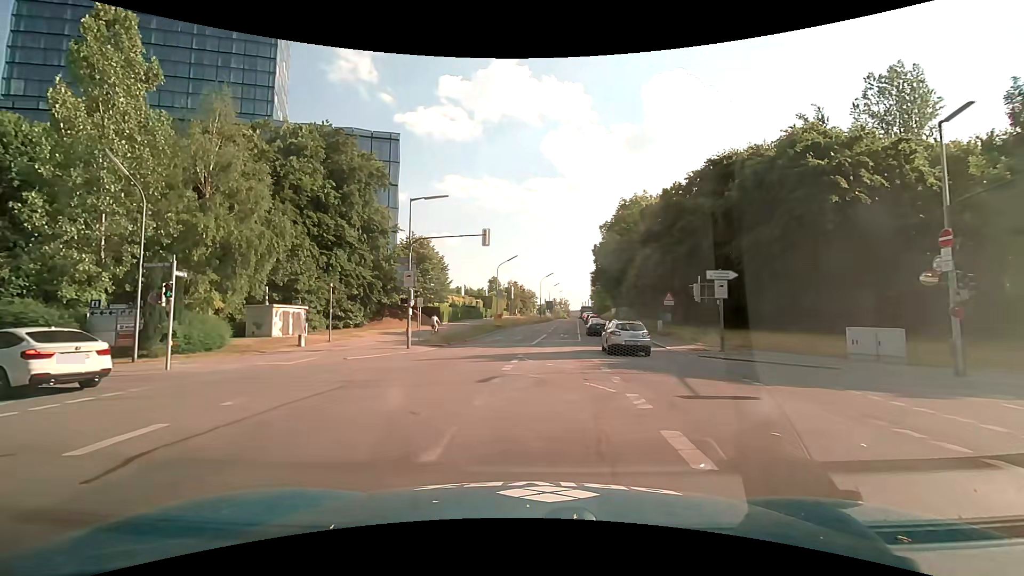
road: secondary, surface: asphalt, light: Day
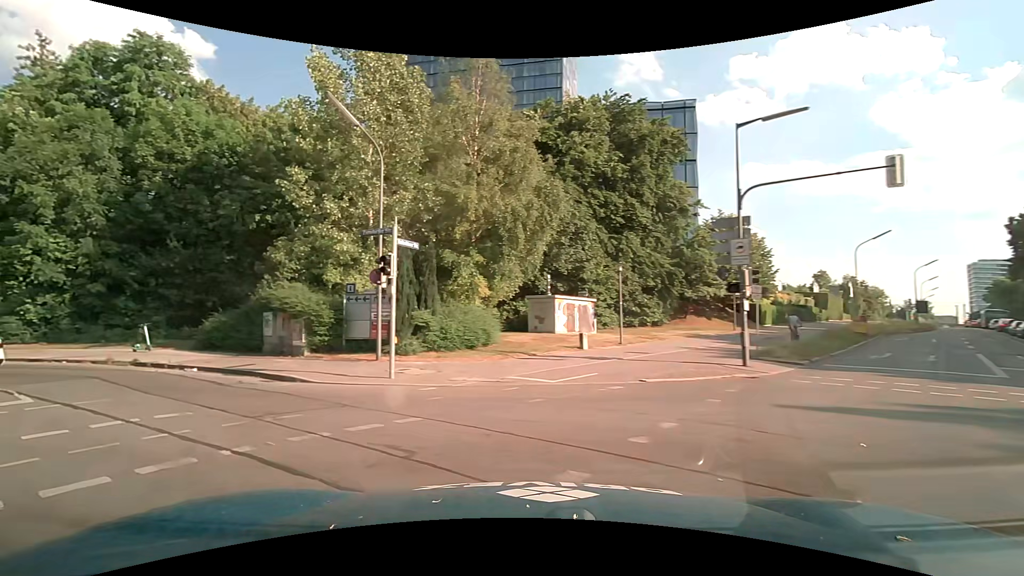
(-2.5, +9.3) m; -33°
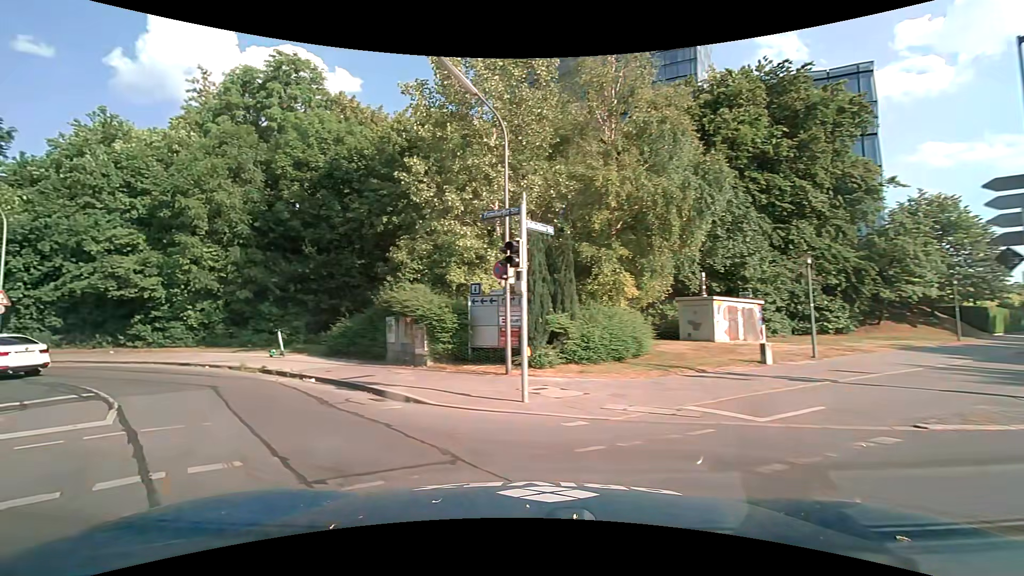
(-0.5, +3.4) m; -15°
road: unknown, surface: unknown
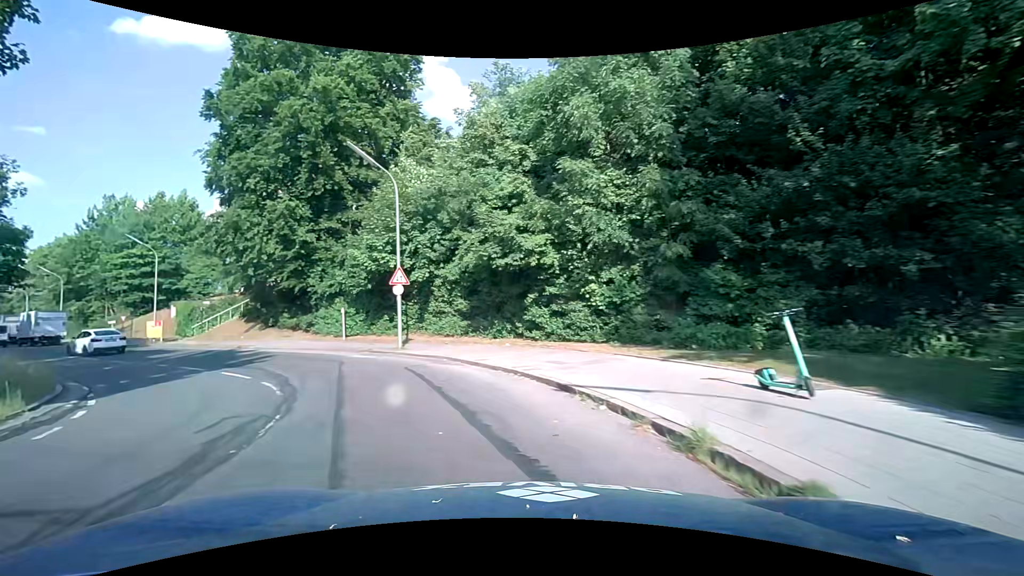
(-6.6, +13.7) m; -47°
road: tertiary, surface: asphalt
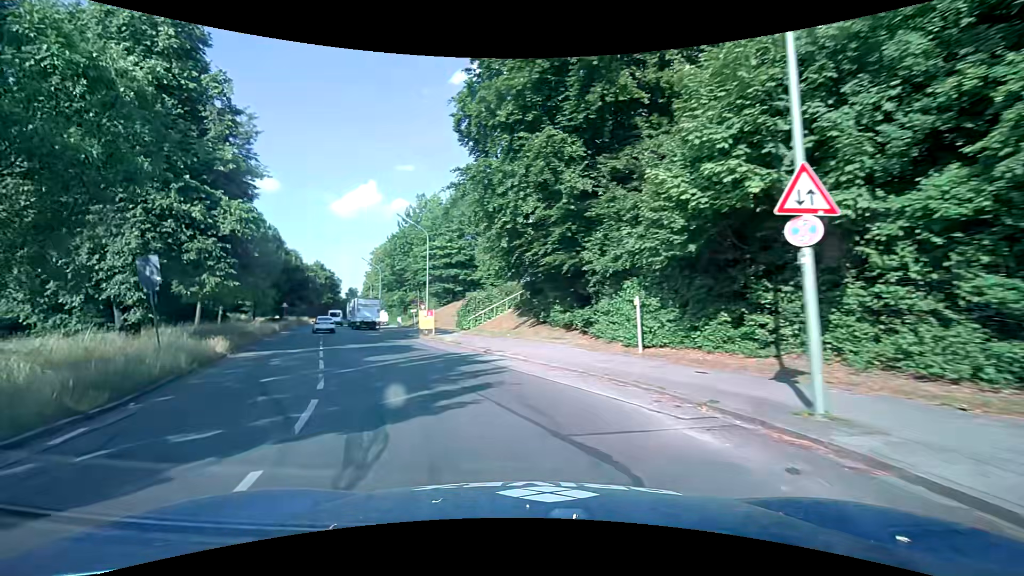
(-3.8, +13.3) m; -32°
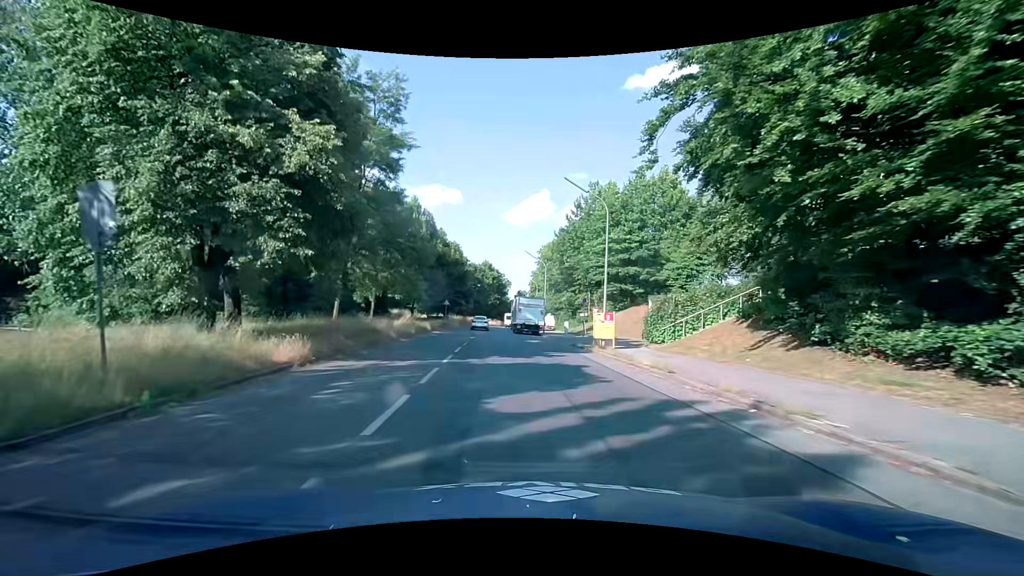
(-2.0, +10.0) m; -19°
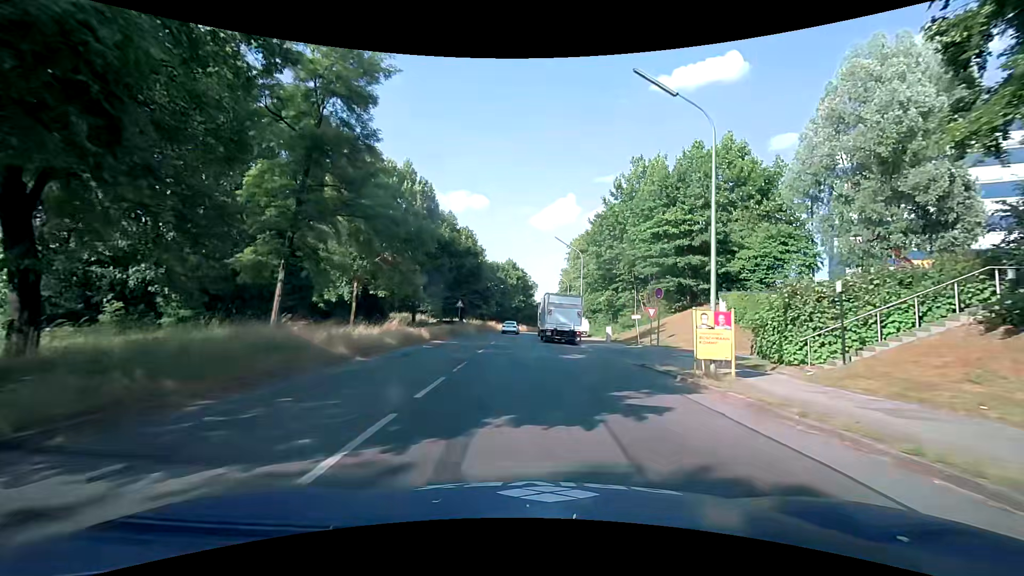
(-0.4, +10.9) m; -3°
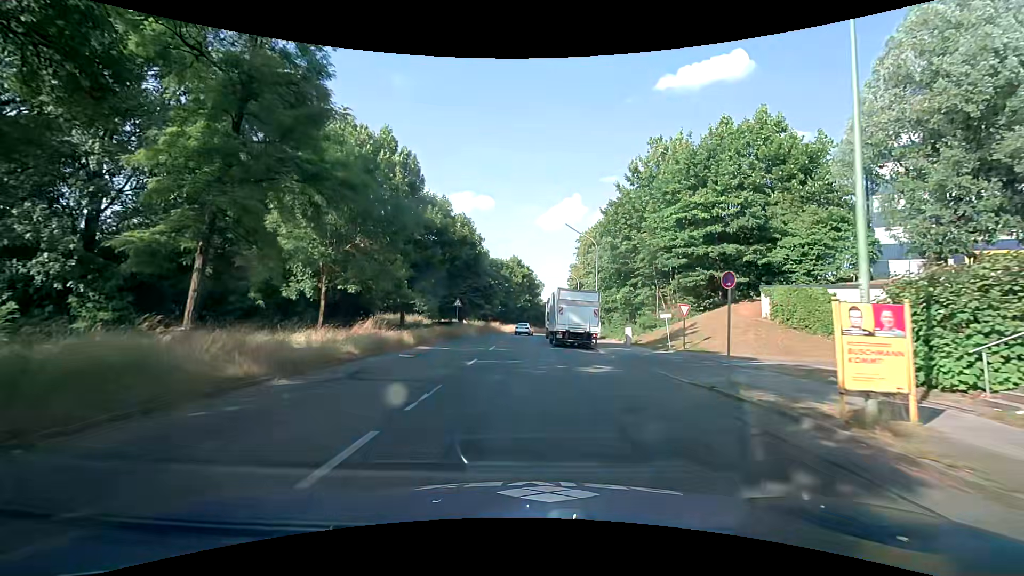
(0.0, +5.7) m; -1°
(0, +10) (0, +20) (-1, +30) (-1, +40) (0, +50) (+1, +60) (+2, +70) (+4, +80) (+6, +89) (+10, +99) m
